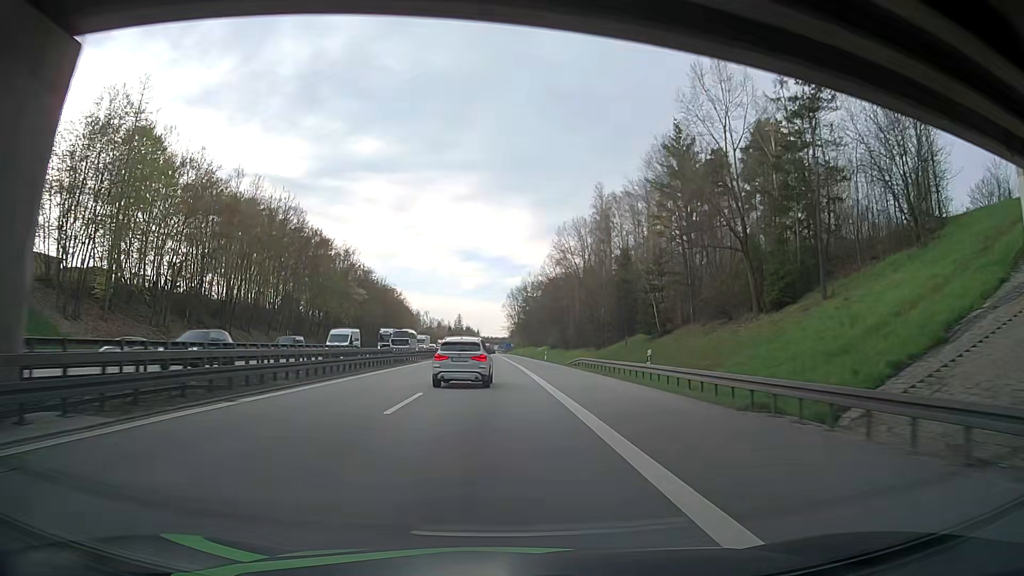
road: motorway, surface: asphalt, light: Day
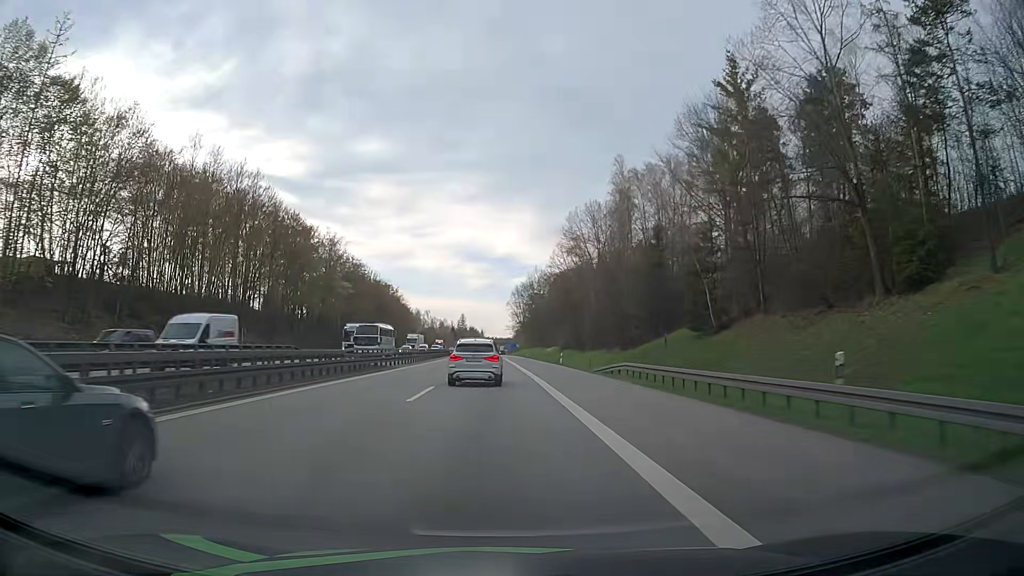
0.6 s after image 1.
(-0.2, +15.5) m; -1°
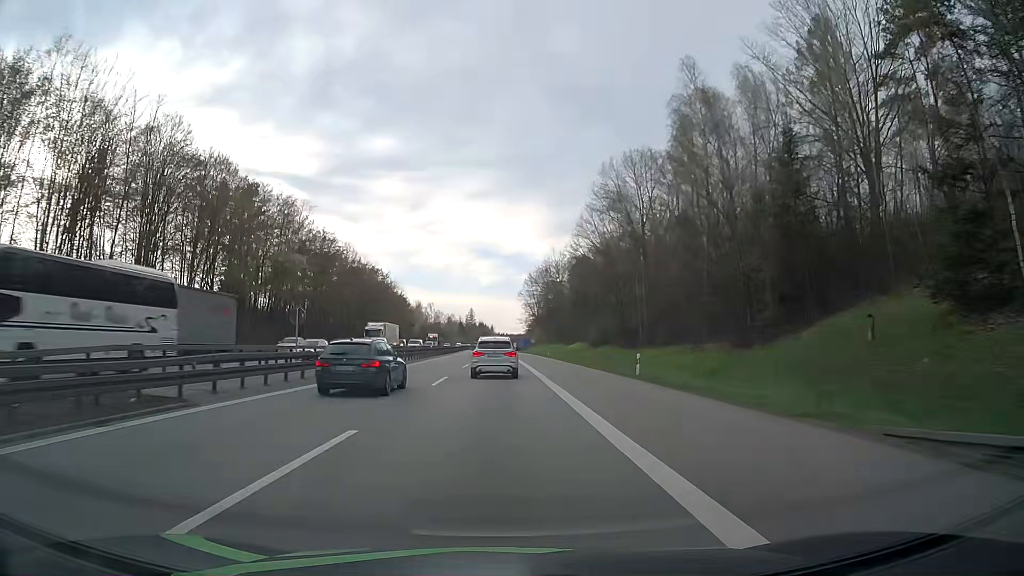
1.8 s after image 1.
(-0.3, +30.8) m; -1°
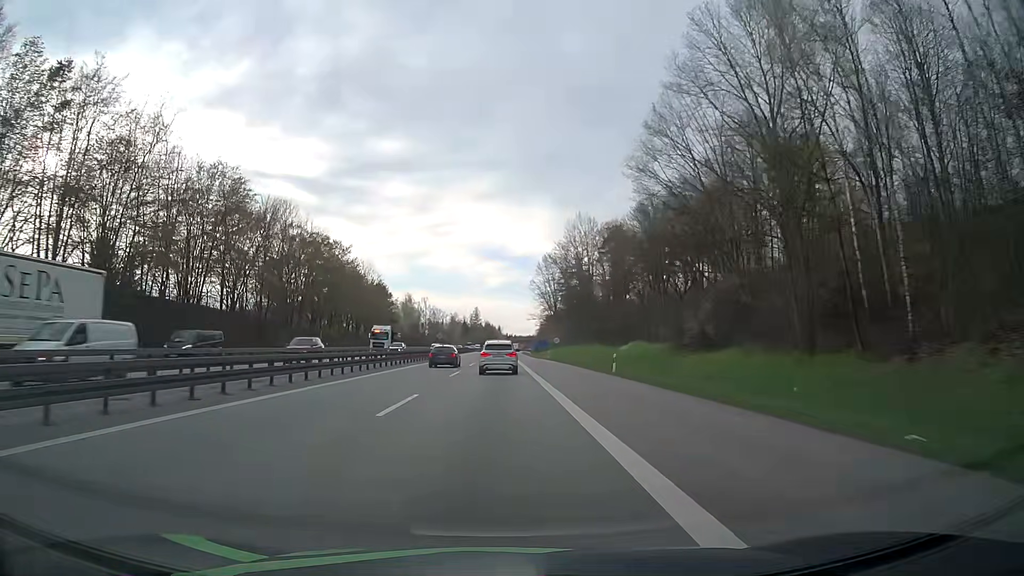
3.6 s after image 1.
(-0.1, +45.5) m; -1°
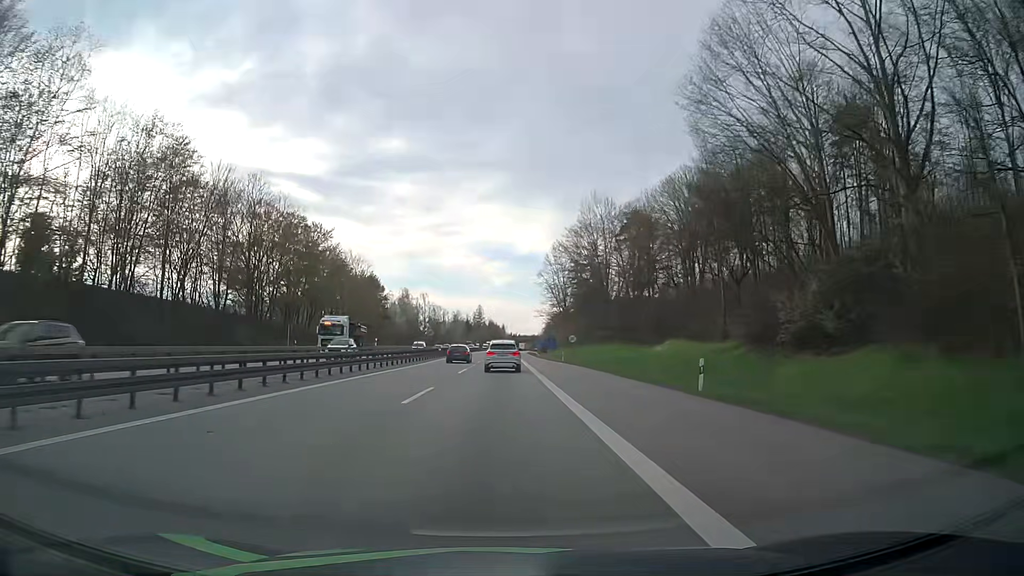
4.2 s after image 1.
(0.0, +15.3) m; -1°
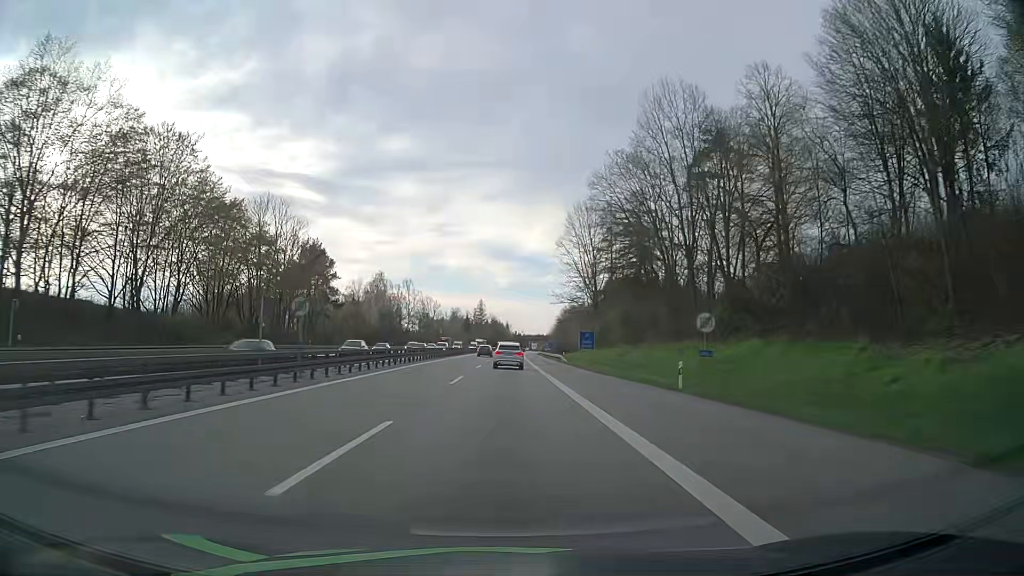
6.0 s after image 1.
(+0.1, +46.5) m; 0°
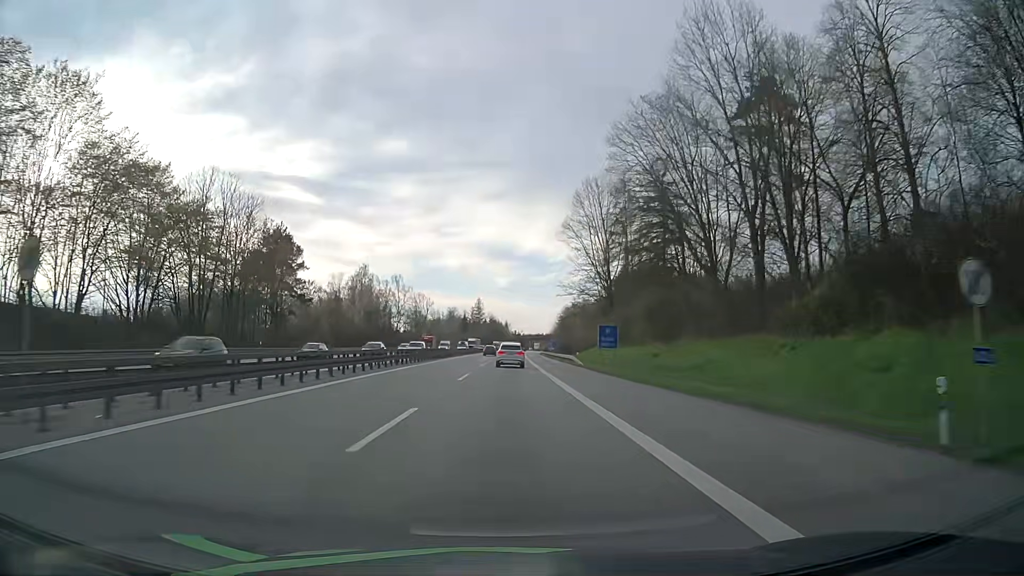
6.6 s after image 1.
(-0.1, +15.7) m; 0°
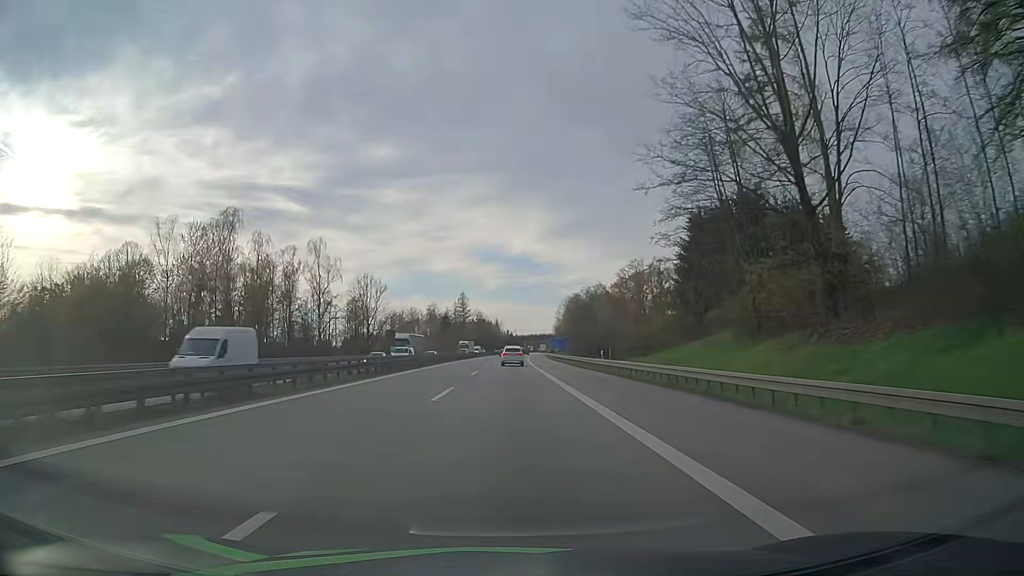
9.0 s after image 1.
(+0.4, +64.2) m; +1°
(0, +10) (0, +20) (0, +30) (0, +40) (0, +50) (0, +60) (0, +70) (+1, +80) (+1, +90) (+1, +100) m
